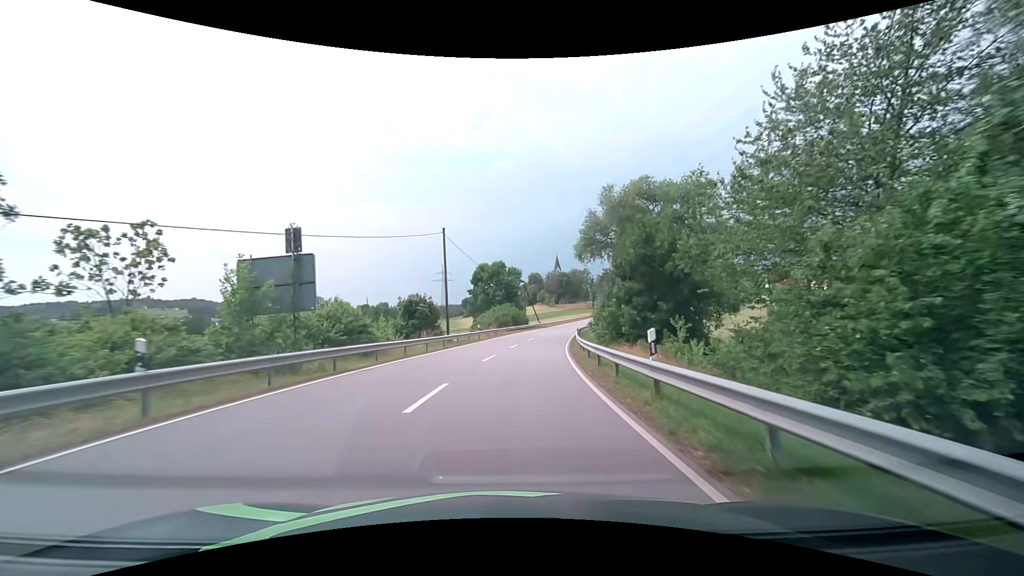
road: secondary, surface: asphalt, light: Day
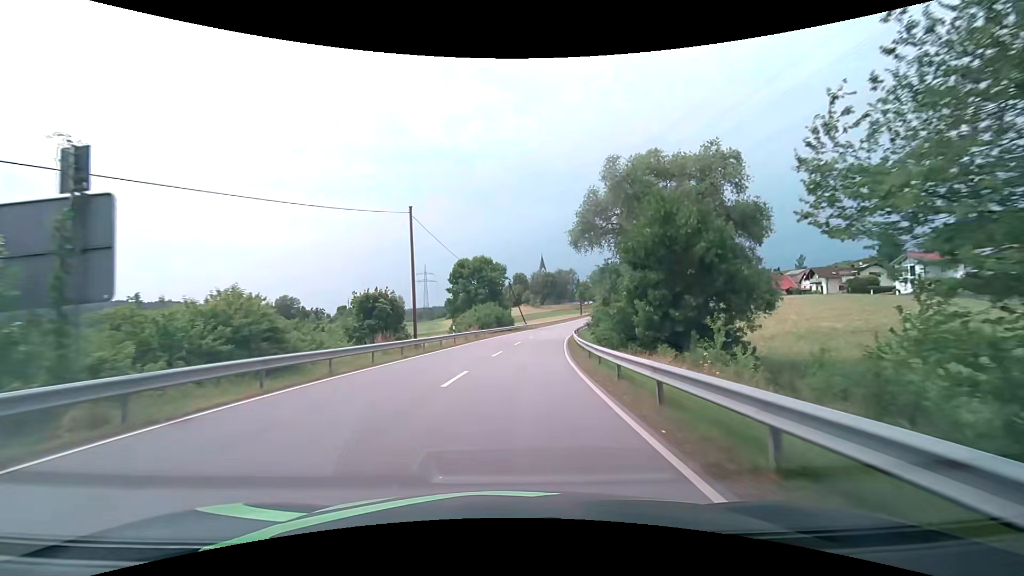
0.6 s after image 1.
(+0.2, +8.2) m; +2°
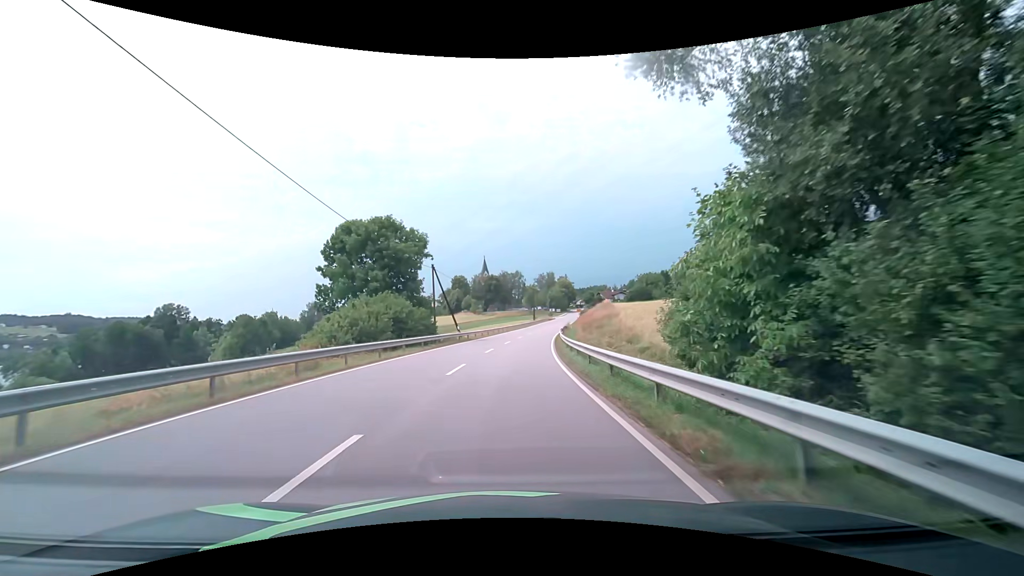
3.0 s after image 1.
(+2.1, +32.9) m; +6°
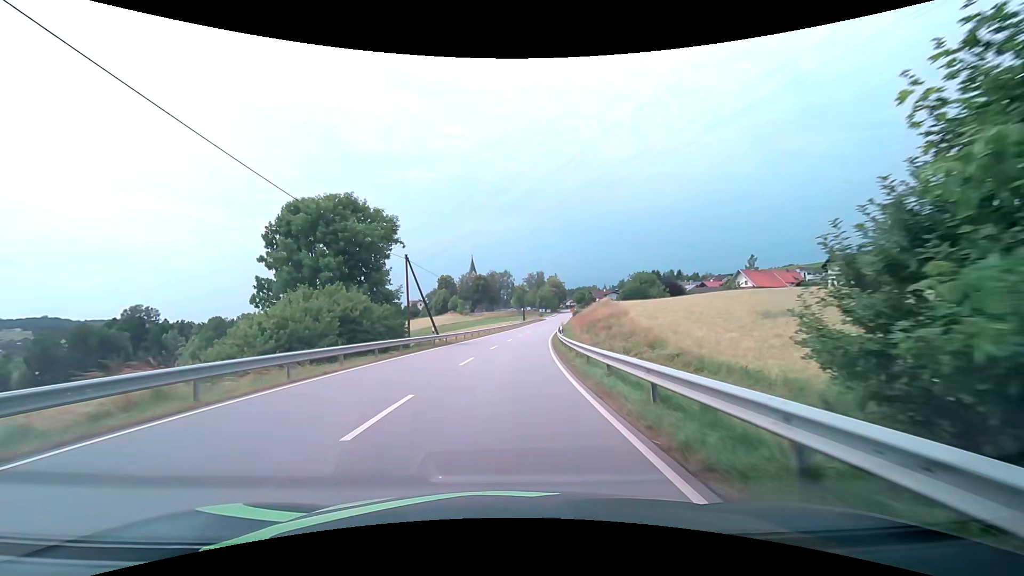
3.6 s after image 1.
(+0.1, +8.1) m; +1°
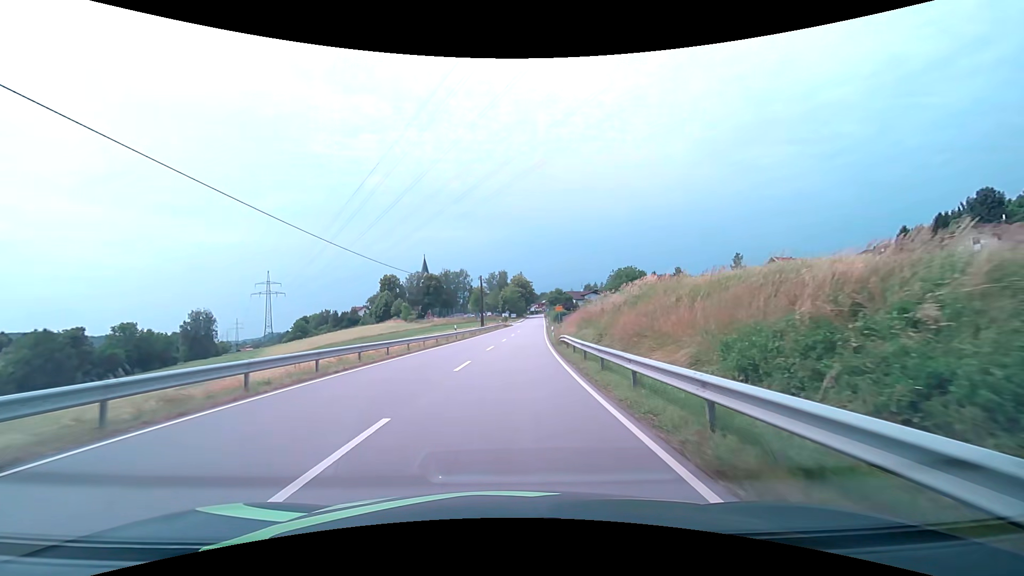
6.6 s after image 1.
(+1.7, +38.0) m; +5°
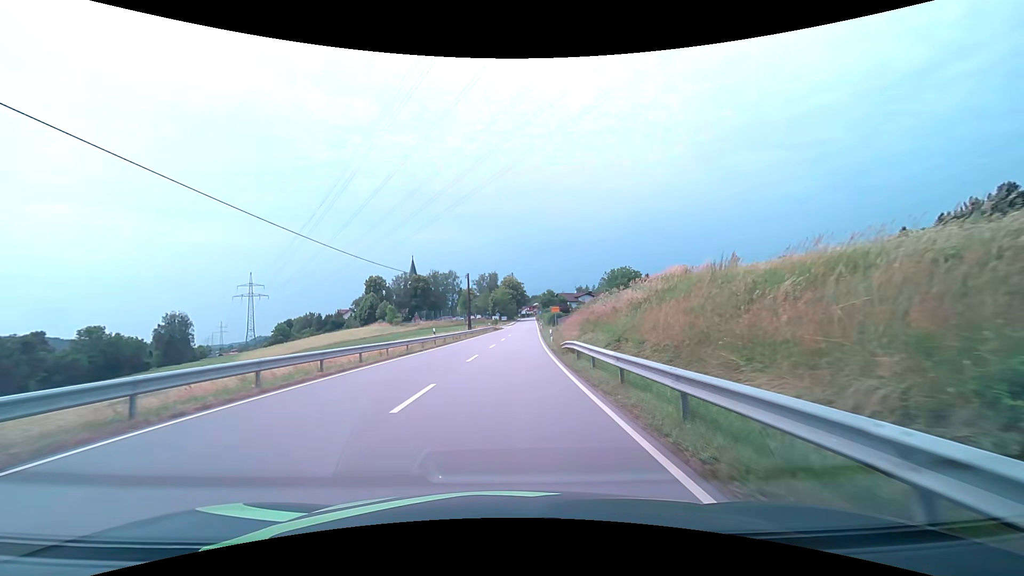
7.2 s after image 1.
(+0.1, +7.3) m; +1°
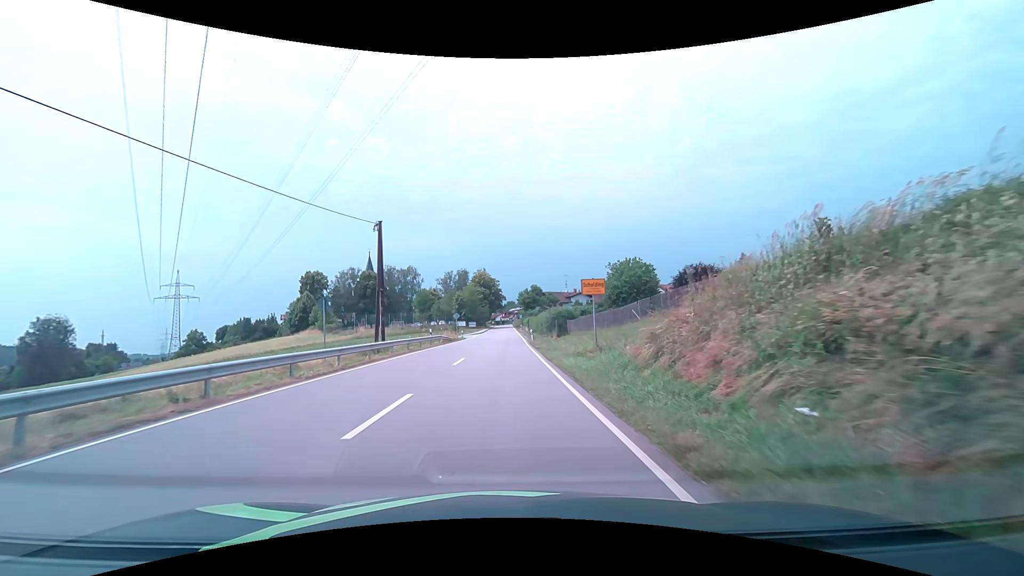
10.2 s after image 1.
(+1.1, +37.7) m; +3°
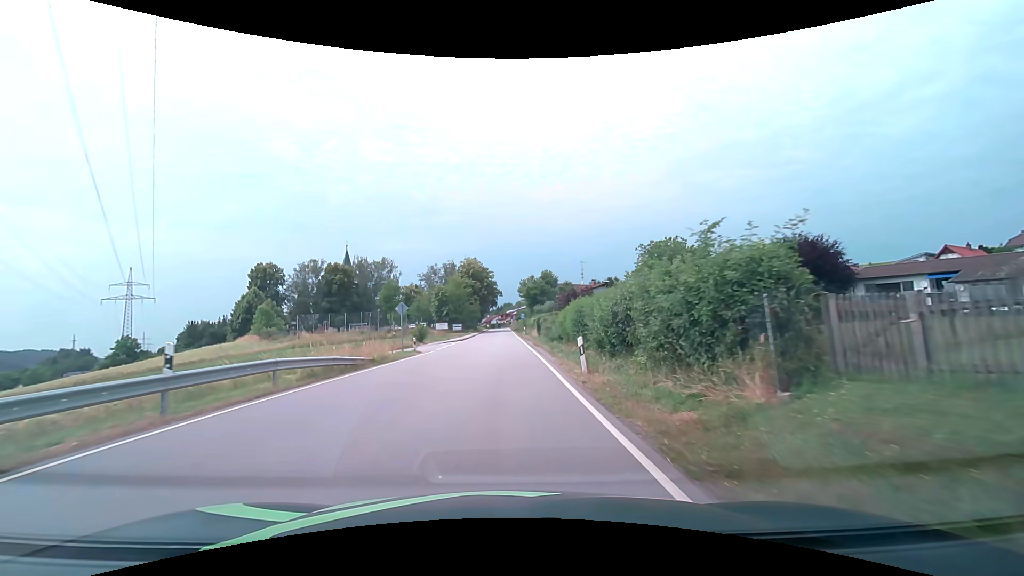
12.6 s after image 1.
(+0.1, +29.8) m; 0°
(0, +10) (0, +20) (0, +30) (0, +40) (0, +50) (0, +60) (0, +70) (0, +80) (0, +90) (-1, +100) m
